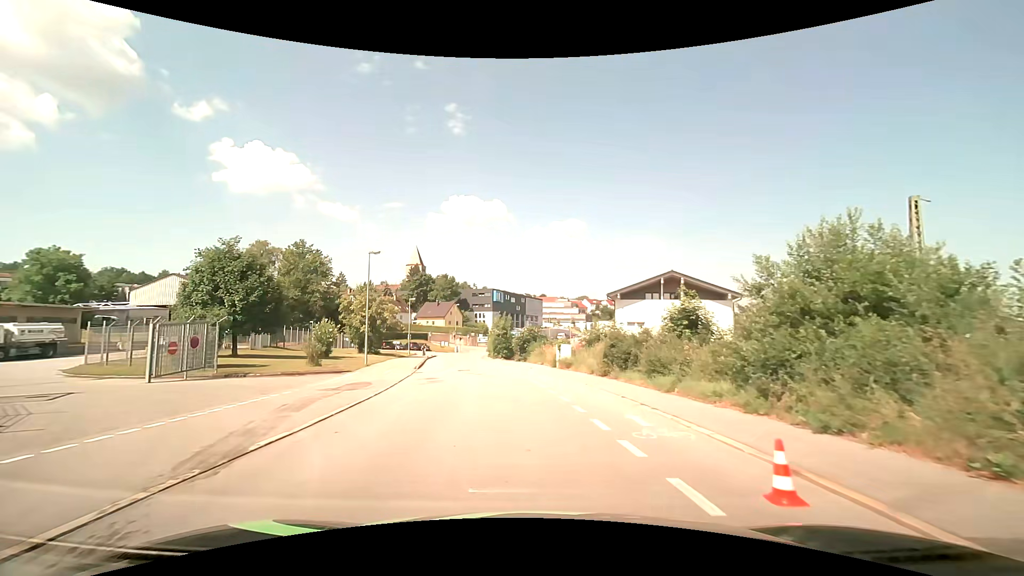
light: Day
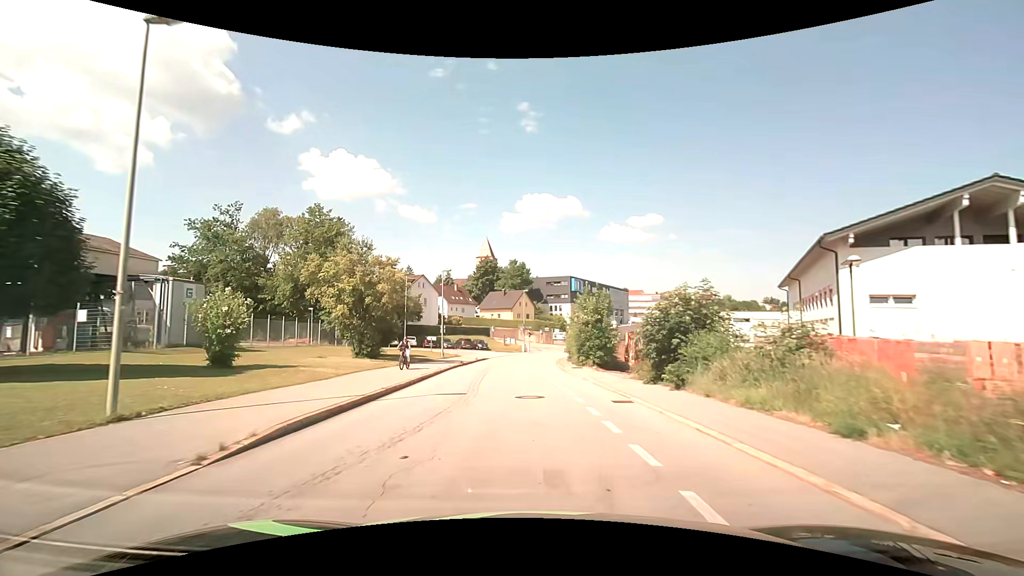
(-2.1, +26.7) m; -9°
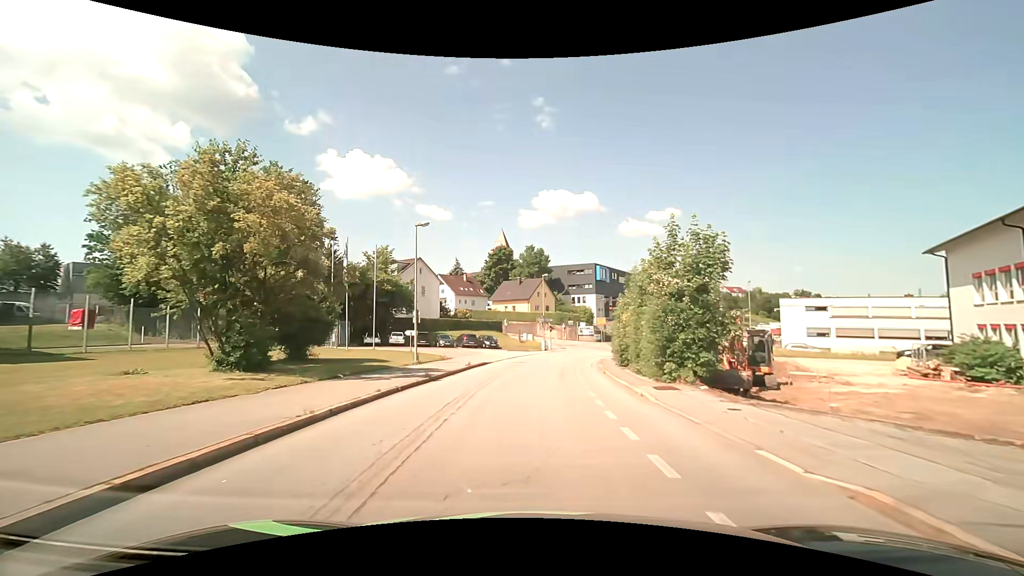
(-0.4, +16.8) m; -2°
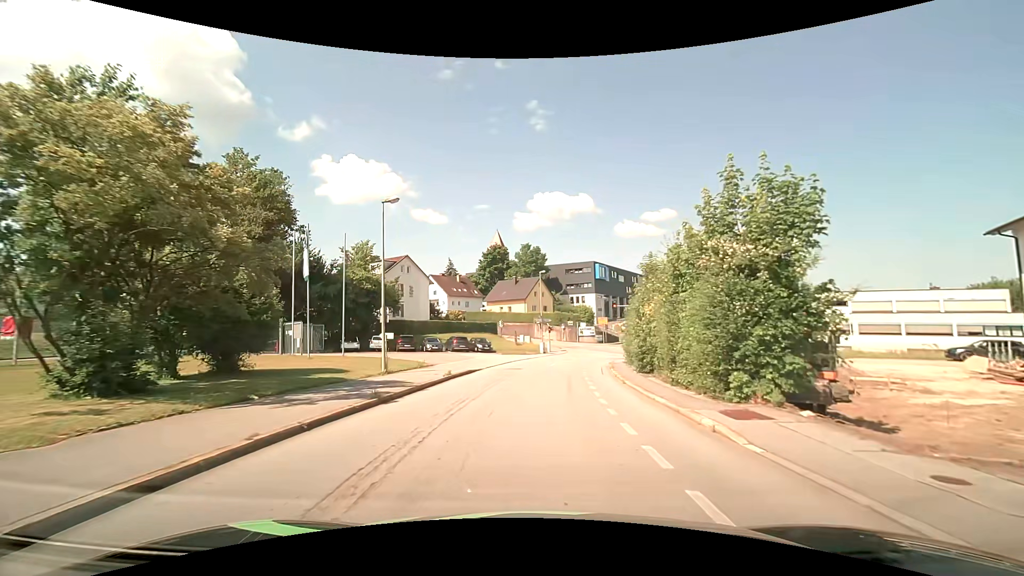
(0.0, +5.5) m; 0°
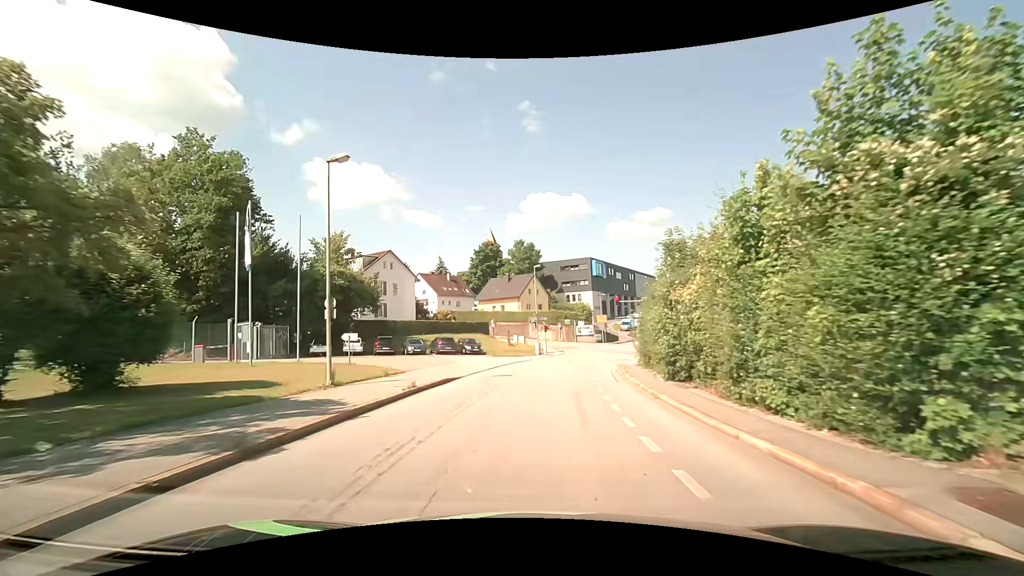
(0.0, +5.3) m; +1°
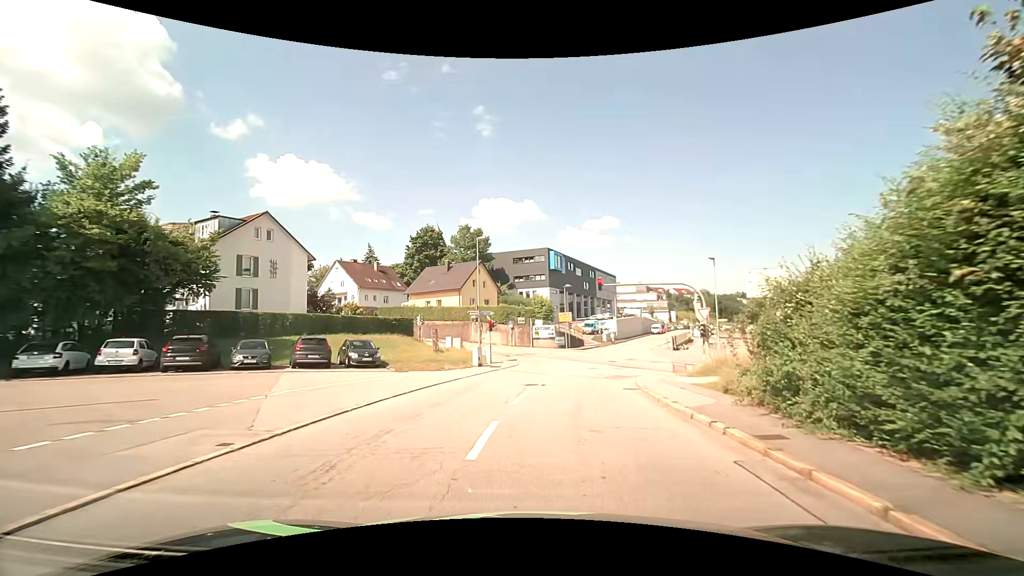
(+0.7, +18.7) m; +6°
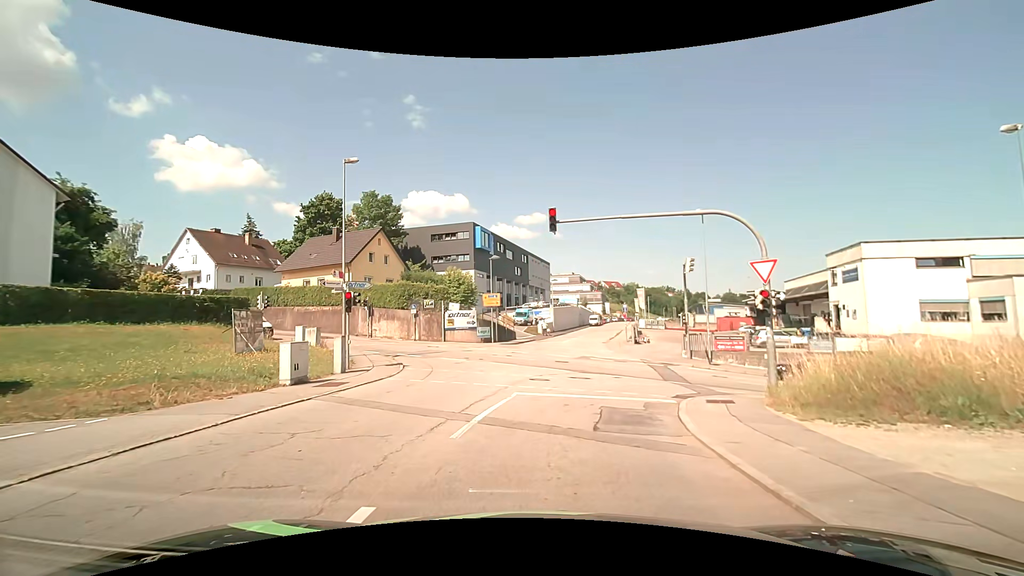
(+1.1, +16.5) m; +8°
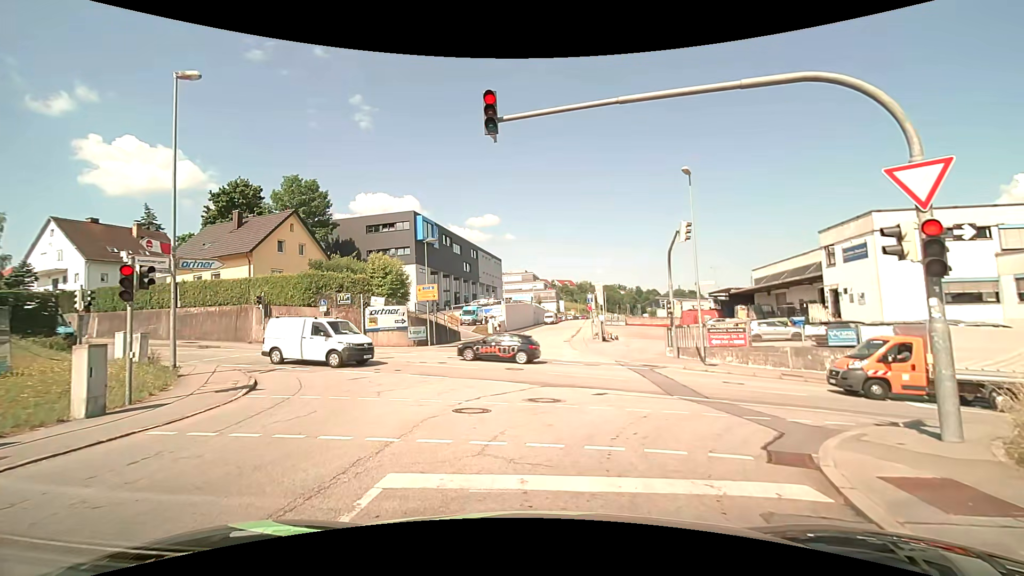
(+0.4, +8.2) m; +6°
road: residential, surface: asphalt
